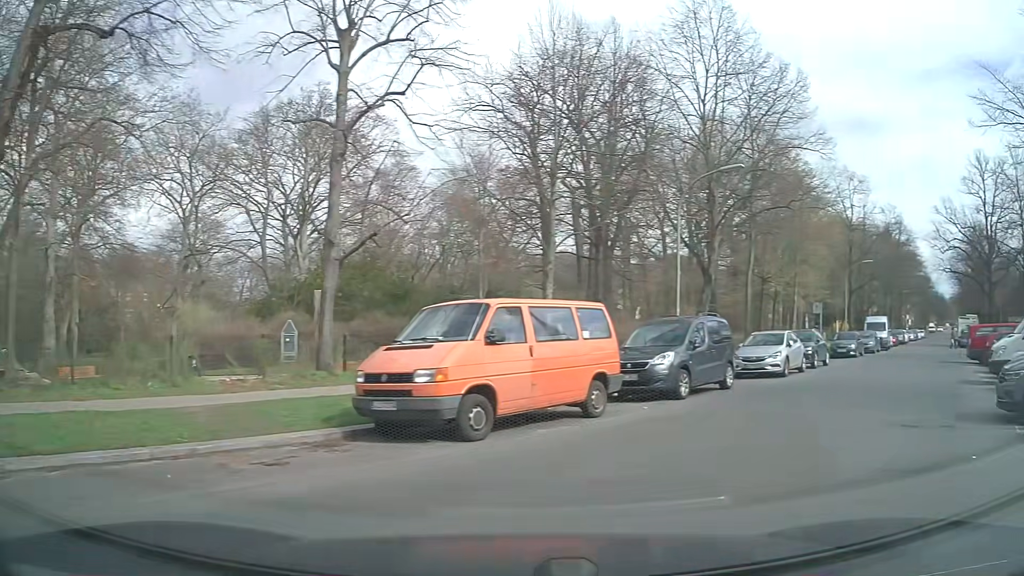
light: Day
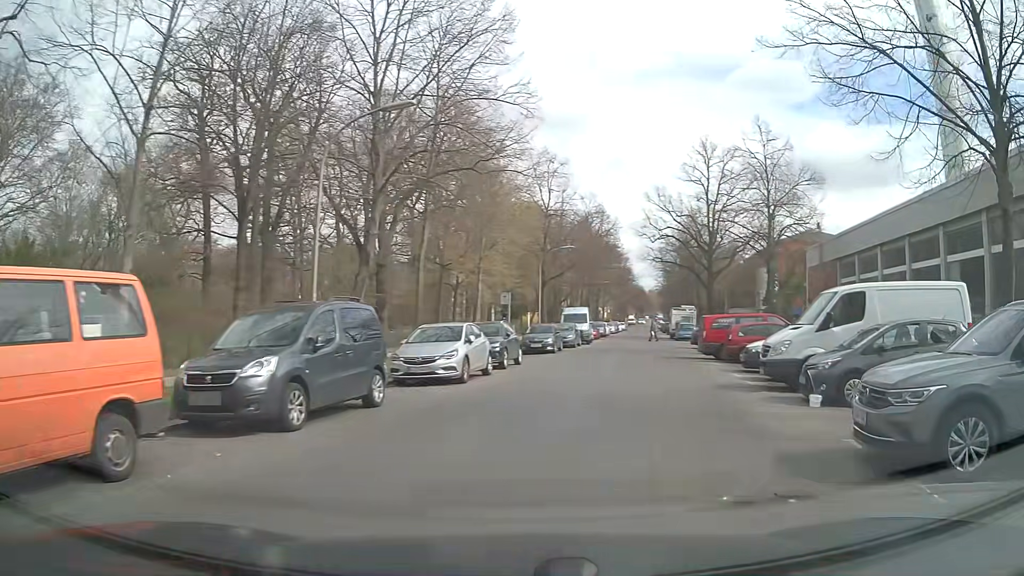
(+1.4, +5.2) m; +27°
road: residential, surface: asphalt
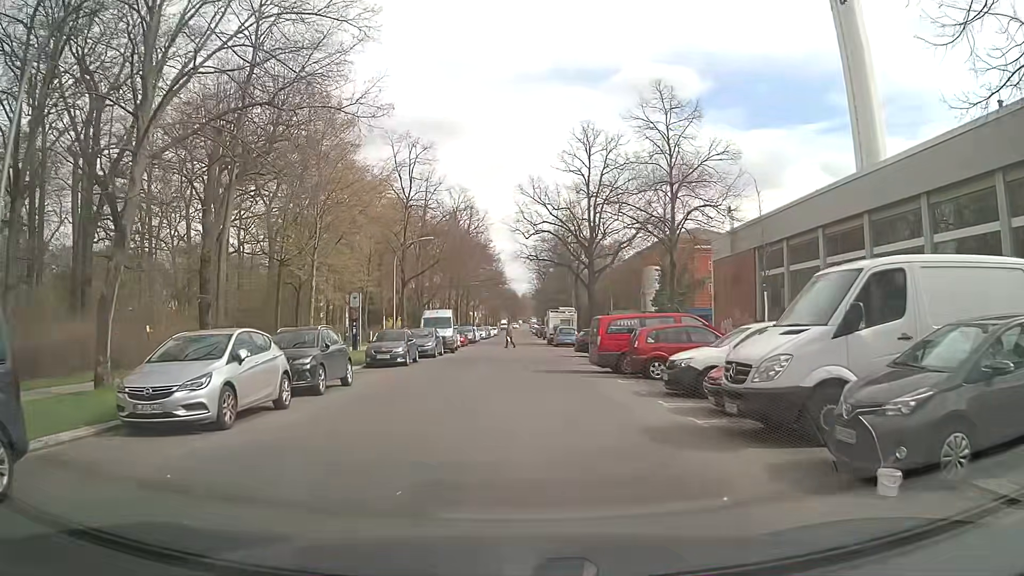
(+0.9, +6.6) m; +12°
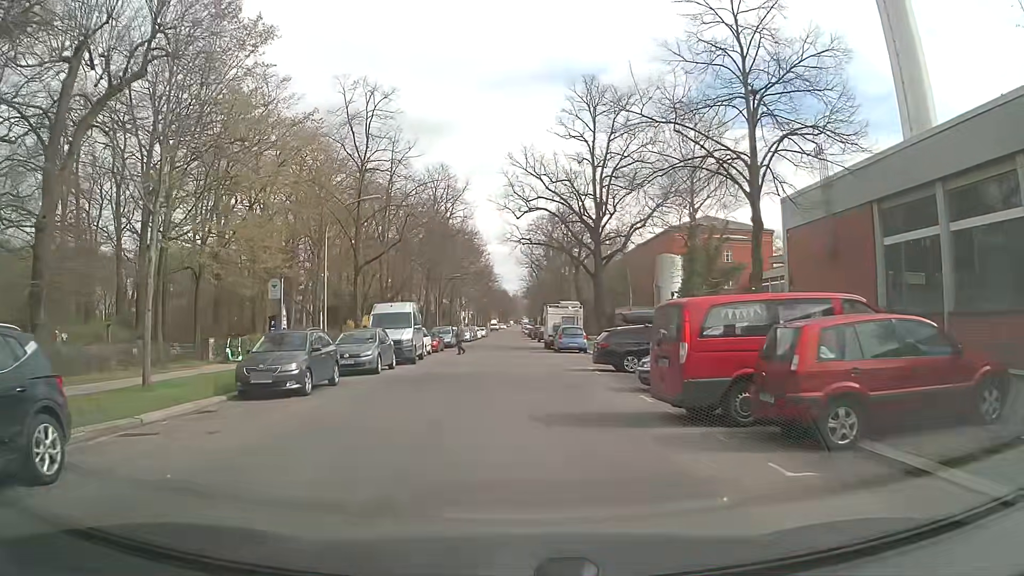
(+0.1, +12.0) m; +1°
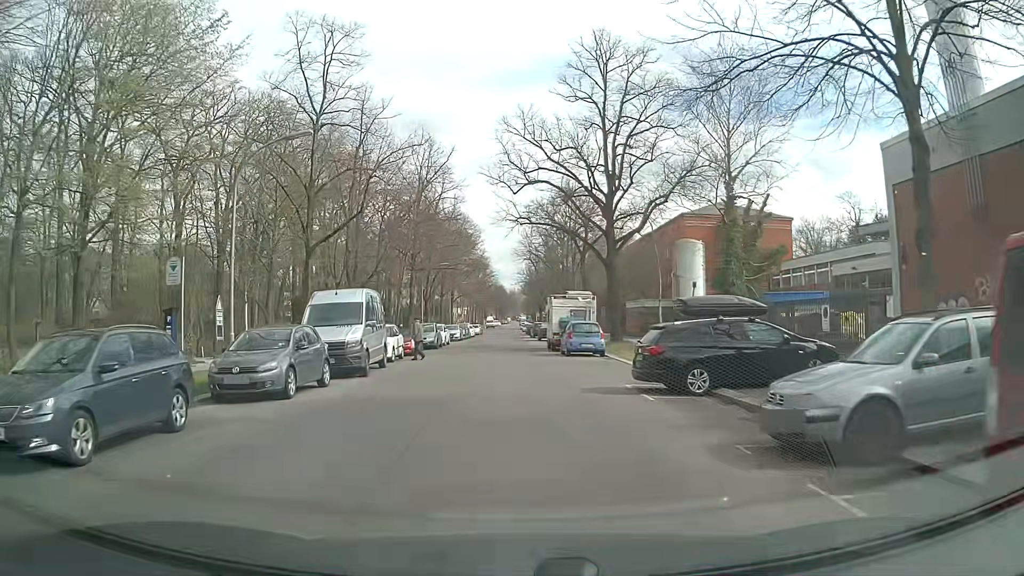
(0.0, +8.4) m; 0°
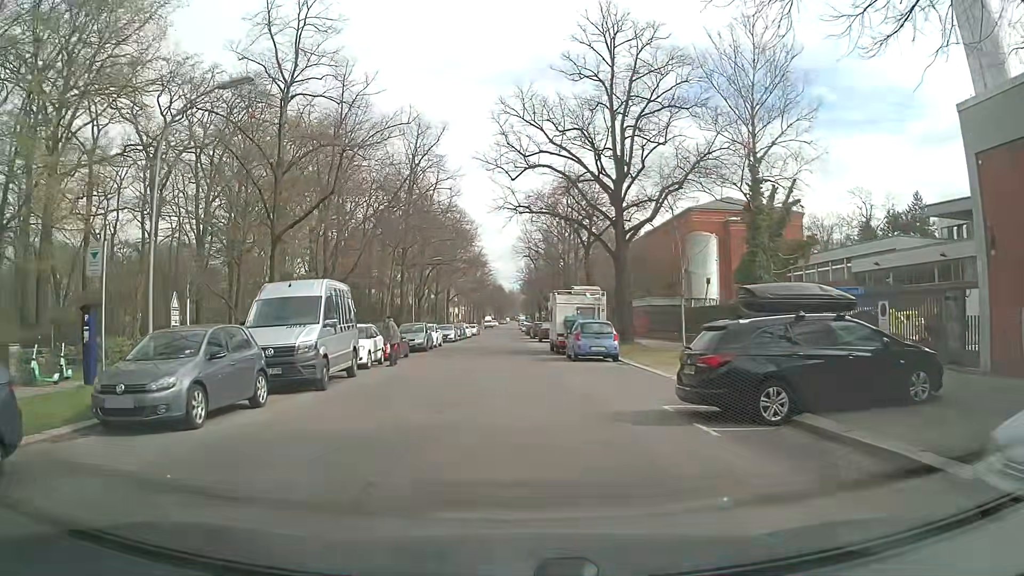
(0.0, +4.1) m; 0°
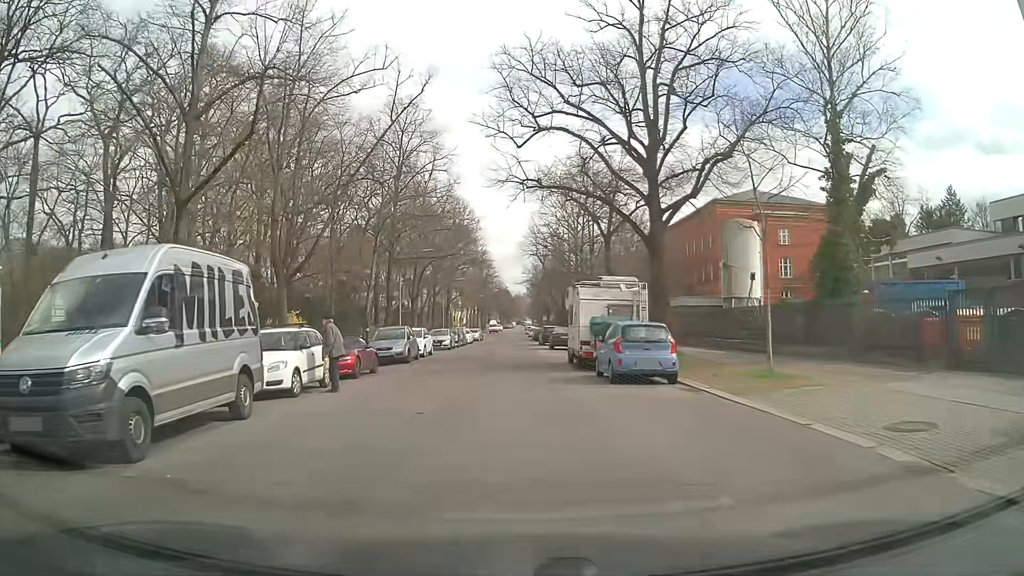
(+0.1, +8.1) m; +1°
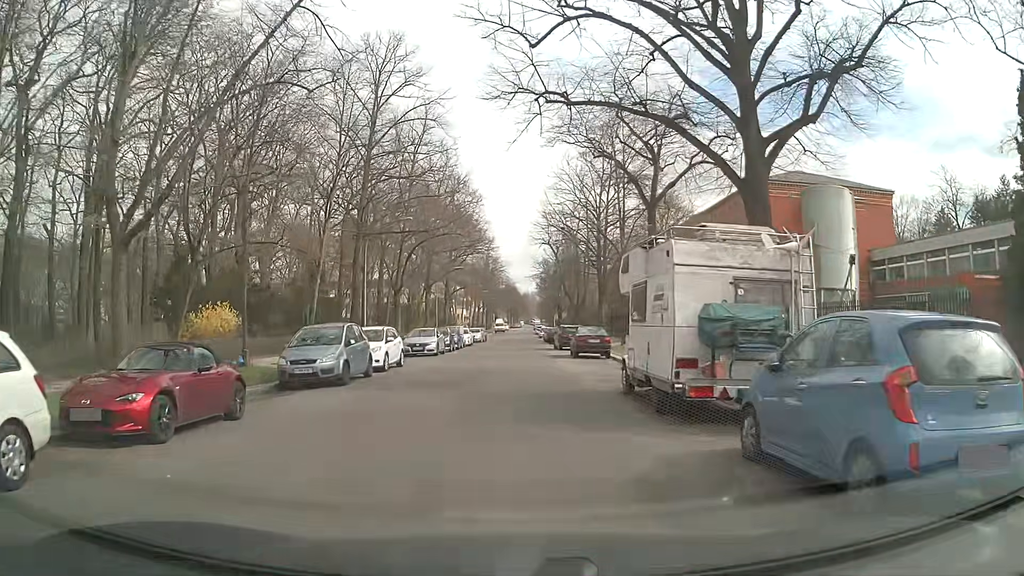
(-0.3, +11.7) m; -2°
(0, +10) (0, +20) (0, +30) (0, +40) (+1, +50) (+1, +60) (+1, +70) (+1, +80) (+1, +90) (+1, +100) m
